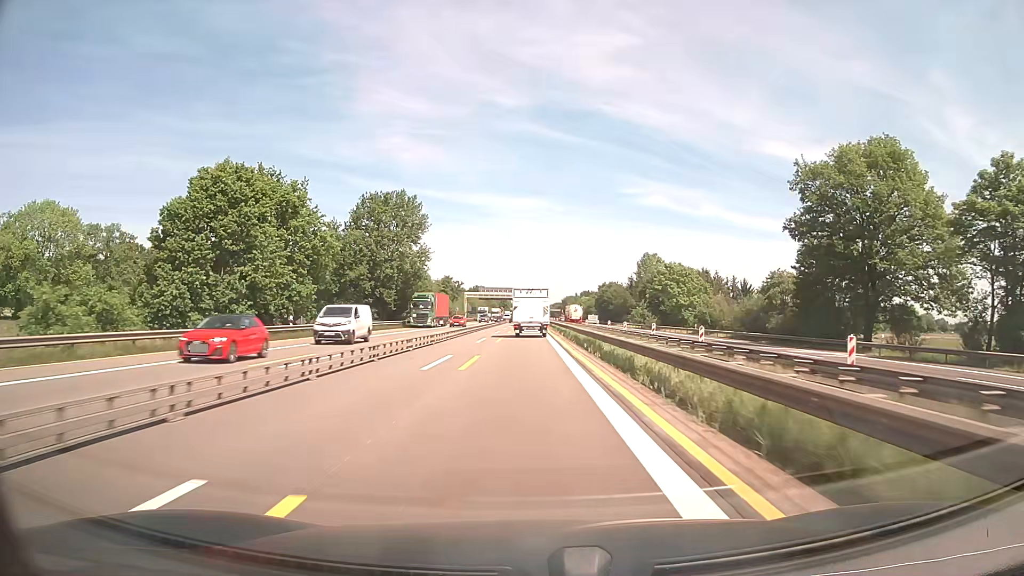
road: motorway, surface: asphalt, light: Day
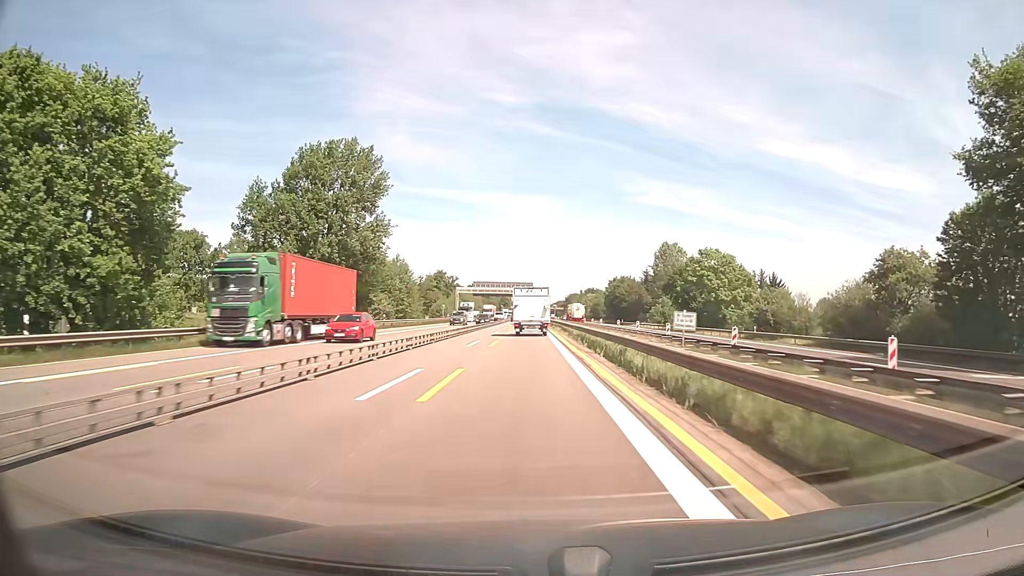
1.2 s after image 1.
(-0.1, +24.6) m; 0°
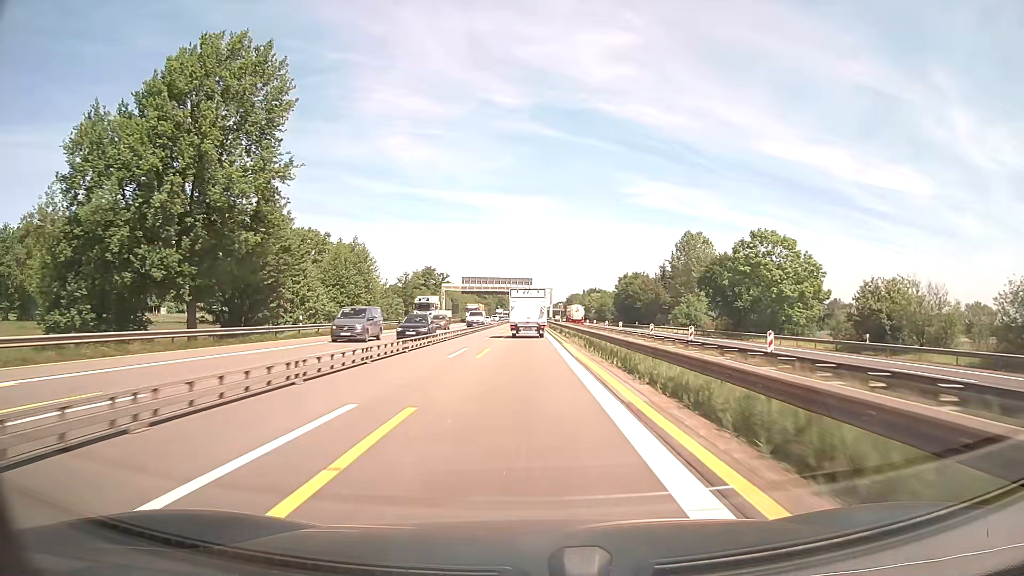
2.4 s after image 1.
(0.0, +24.7) m; 0°
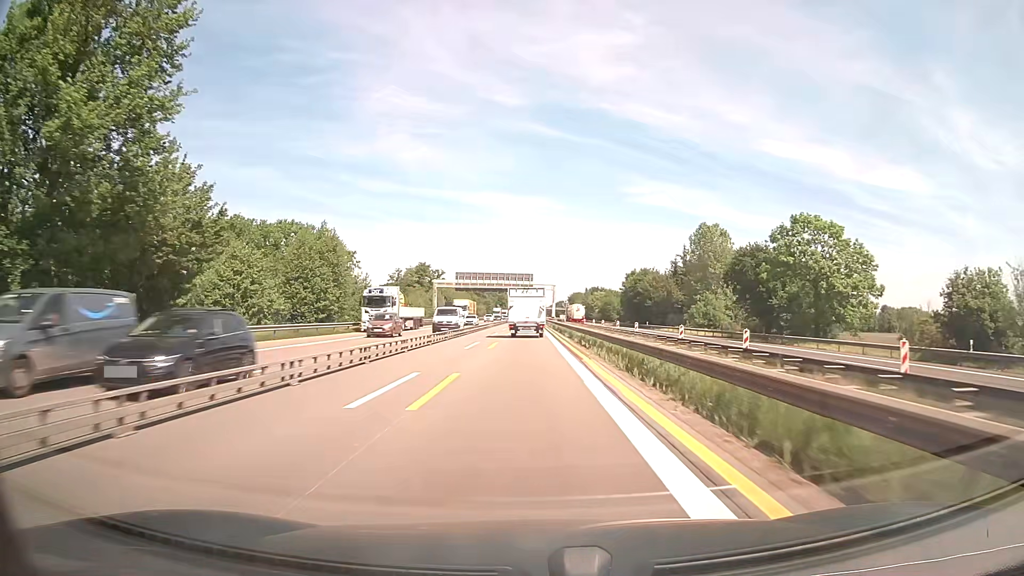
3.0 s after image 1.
(0.0, +12.4) m; 0°
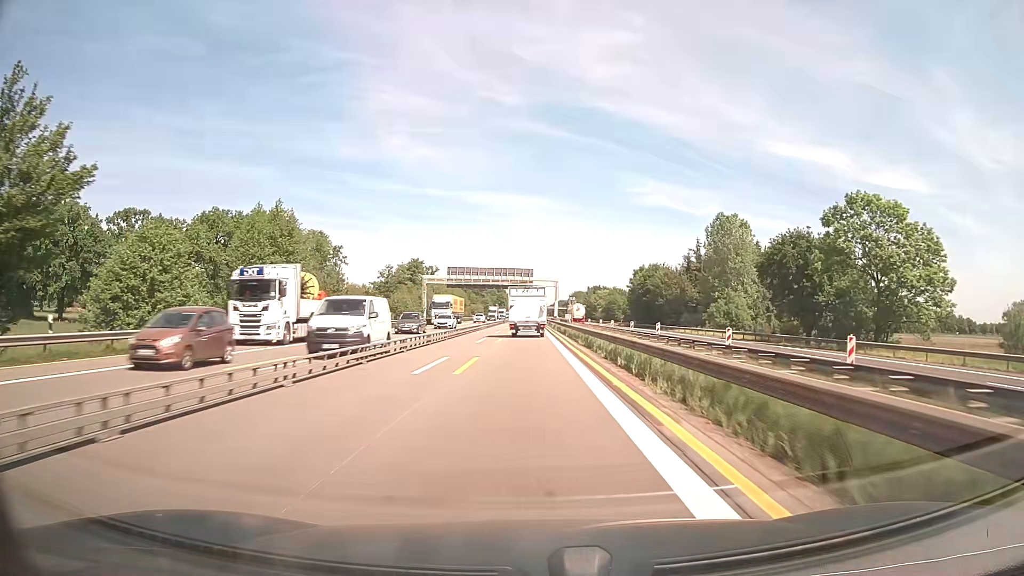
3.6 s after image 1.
(0.0, +12.4) m; 0°
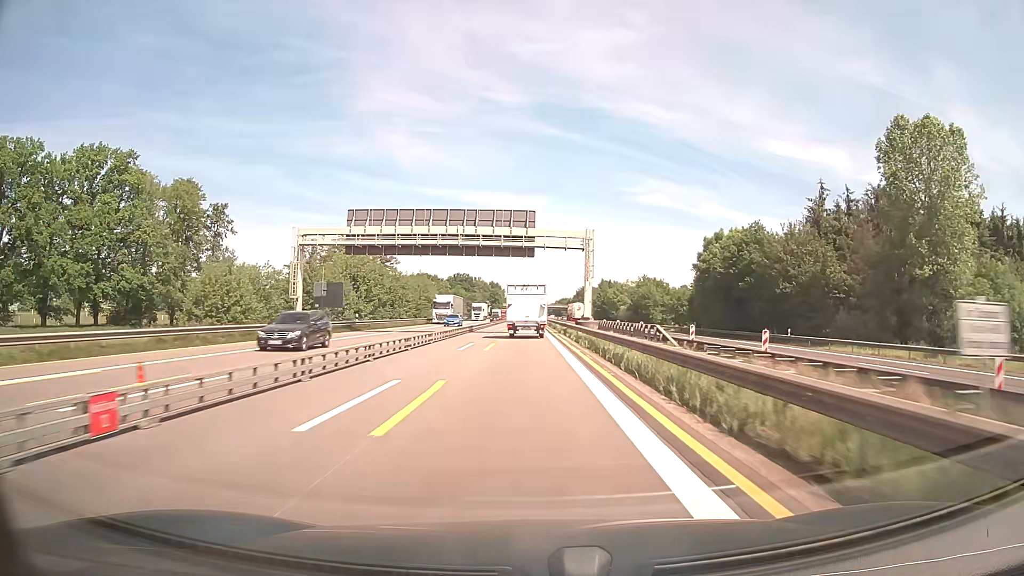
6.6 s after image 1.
(0.0, +62.3) m; 0°
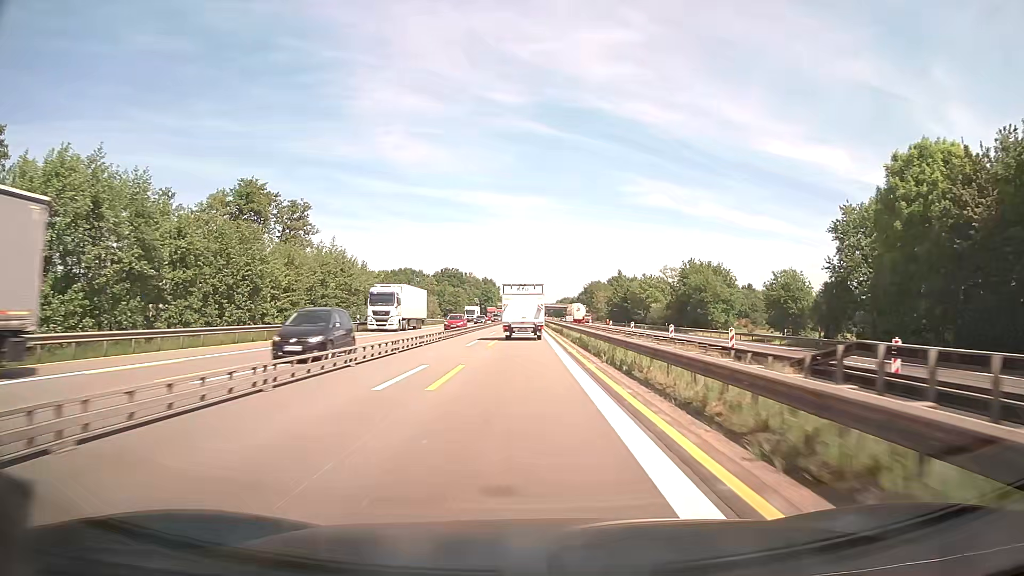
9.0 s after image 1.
(+0.1, +49.9) m; 0°
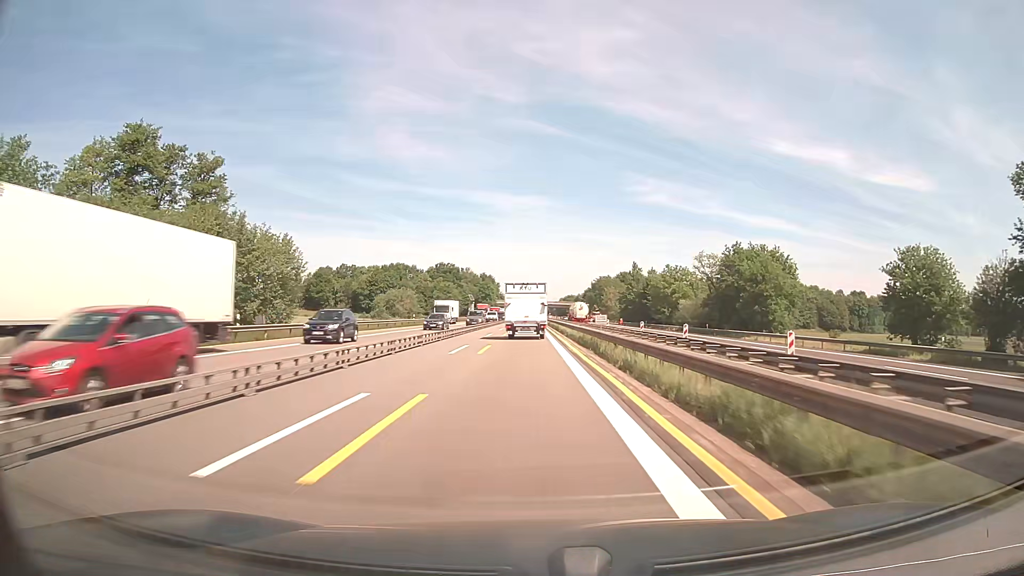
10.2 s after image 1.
(-0.1, +25.0) m; -1°
(0, +10) (0, +20) (0, +30) (0, +40) (0, +50) (0, +60) (0, +70) (0, +80) (0, +90) (0, +100) m
